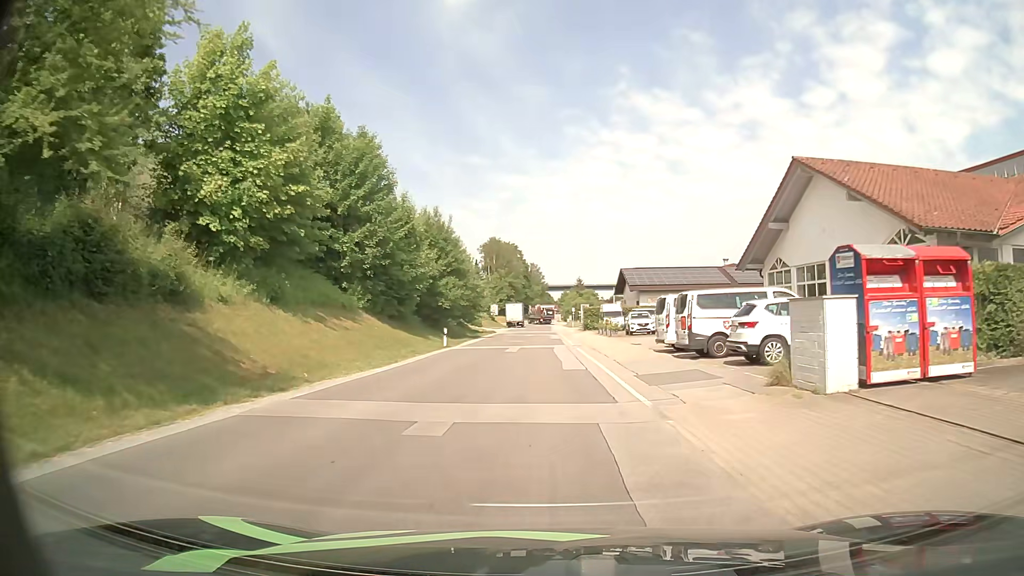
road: unclassified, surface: asphalt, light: Day
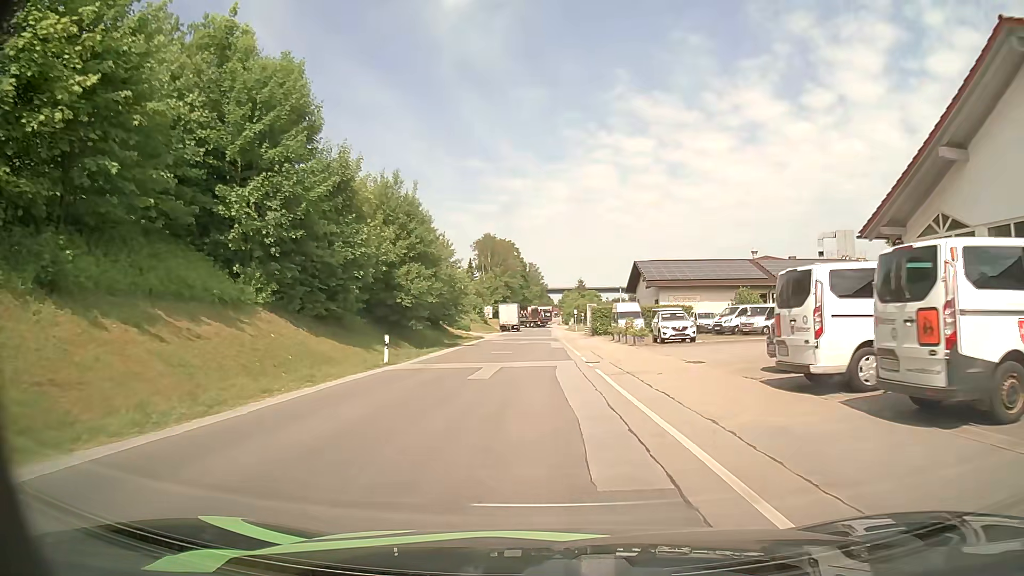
(-0.1, +13.4) m; -1°
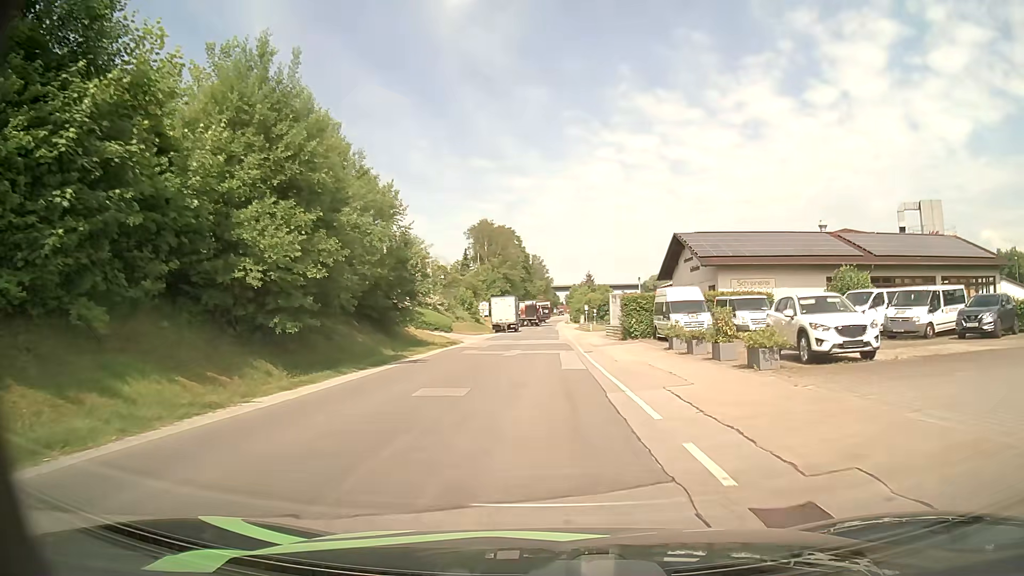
(0.0, +19.2) m; 0°
(0, +10) (0, +20) (0, +30) (0, +40) (0, +50) (0, +60) (0, +70) (+1, +80) (+1, +90) (+1, +100) m
